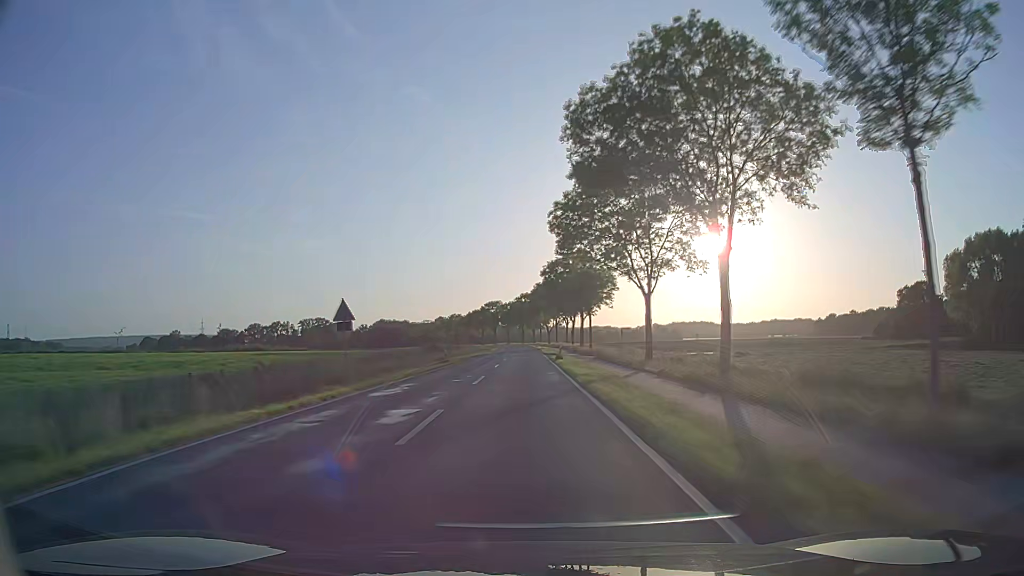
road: secondary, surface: asphalt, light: Day
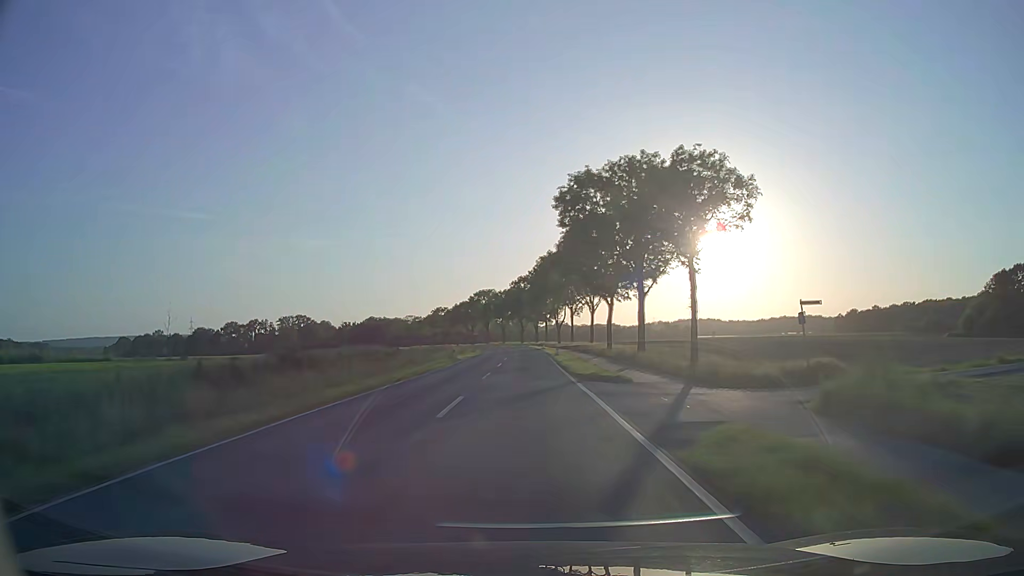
(-0.2, +44.7) m; 0°
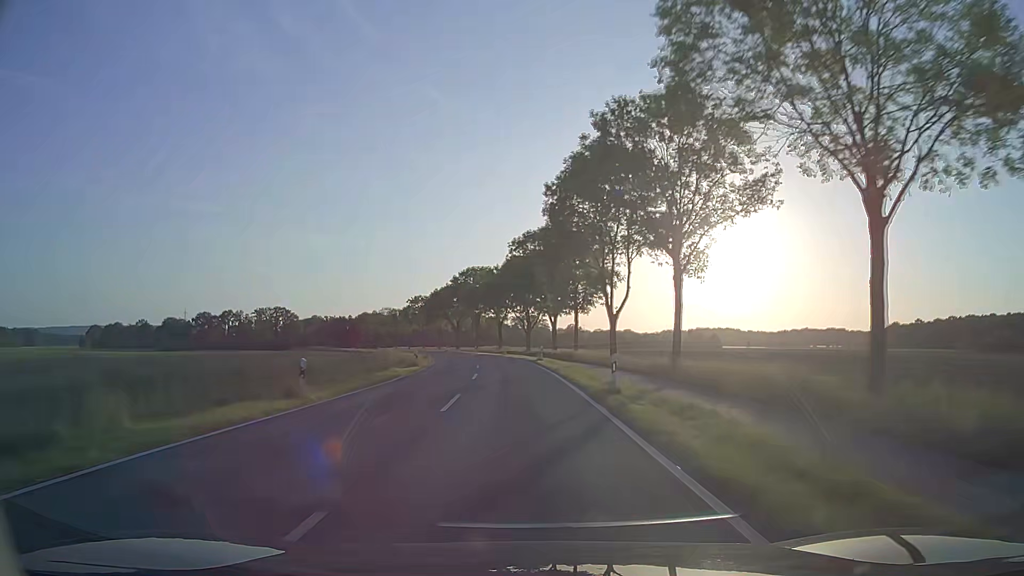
(-0.2, +58.5) m; -1°
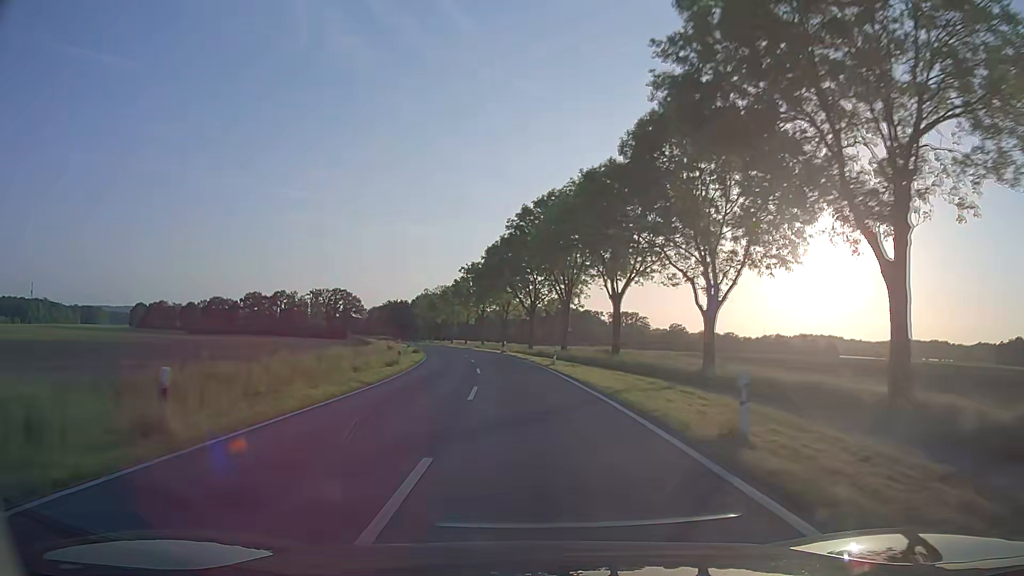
(-3.5, +57.9) m; -7°
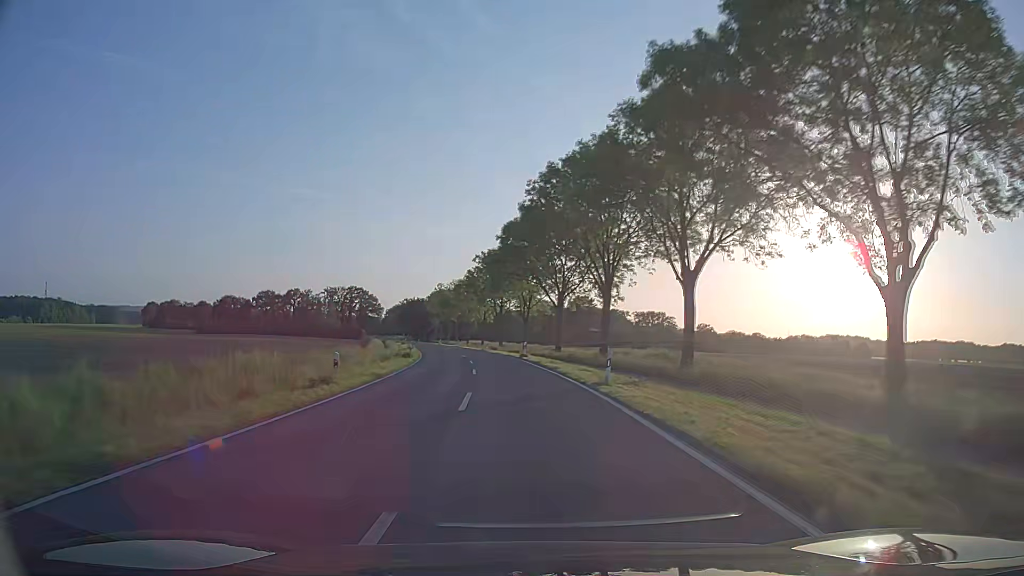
(-0.3, +14.6) m; -2°
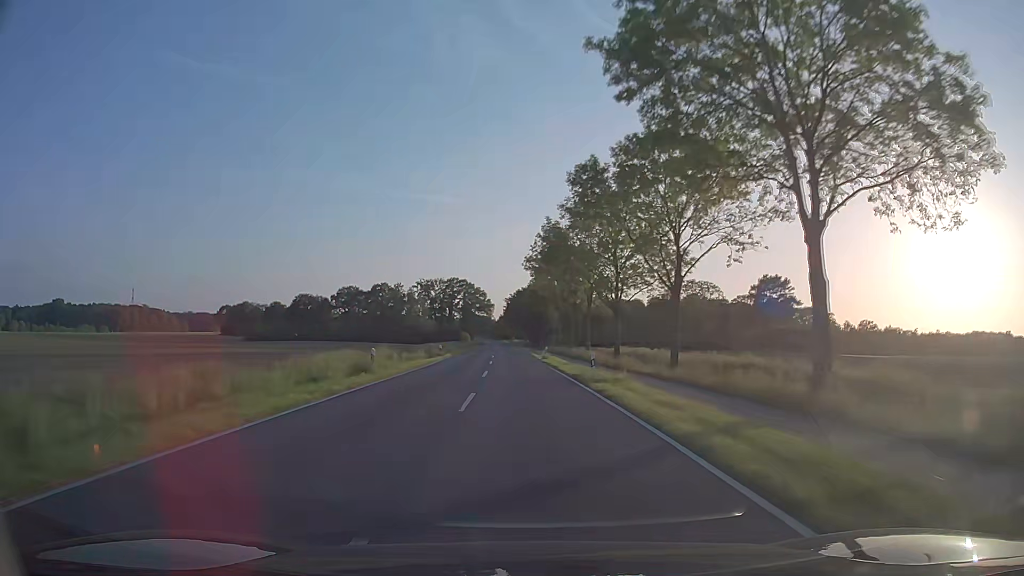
(-7.4, +72.4) m; -11°
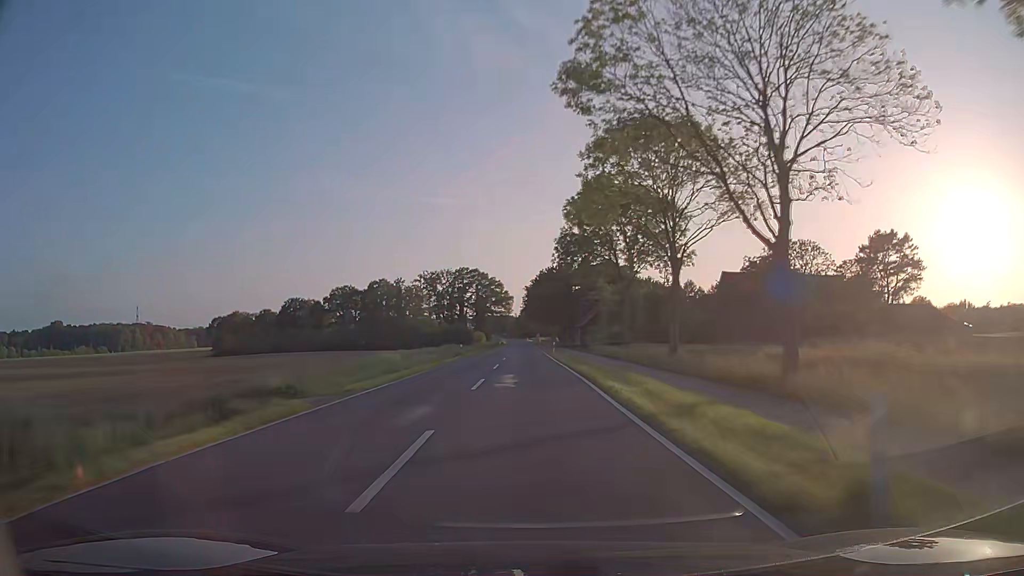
(-1.2, +43.2) m; -3°
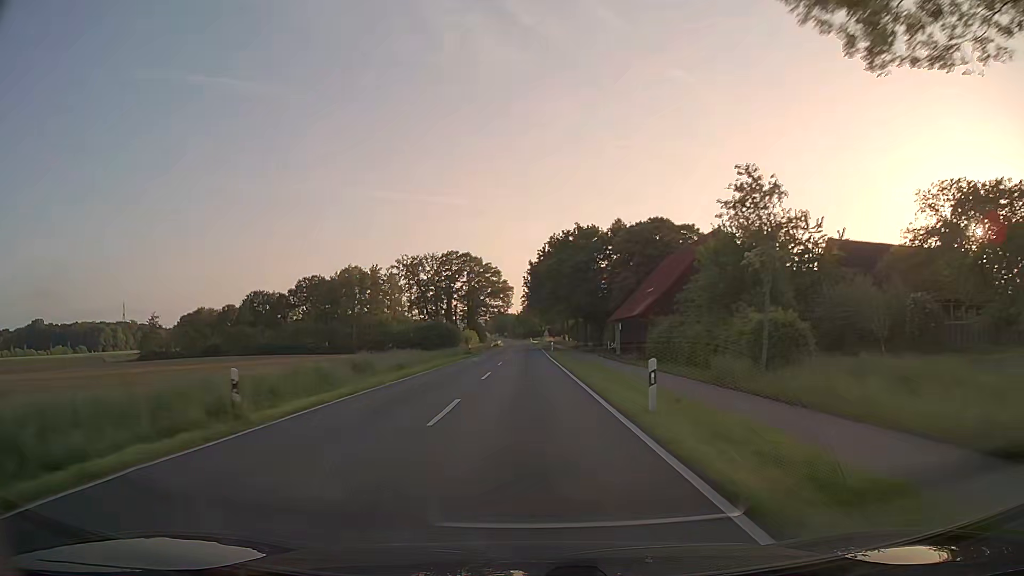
(+0.2, +42.6) m; 0°
(0, +10) (0, +20) (0, +30) (0, +40) (0, +50) (0, +60) (0, +70) (0, +80) (0, +90) (0, +100) m
